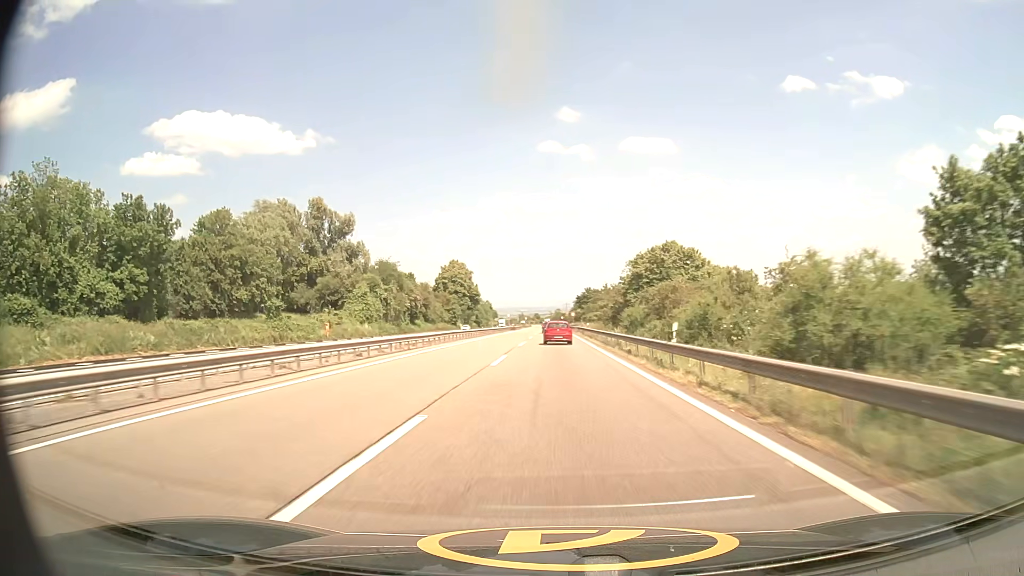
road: motorway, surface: asphalt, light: Day
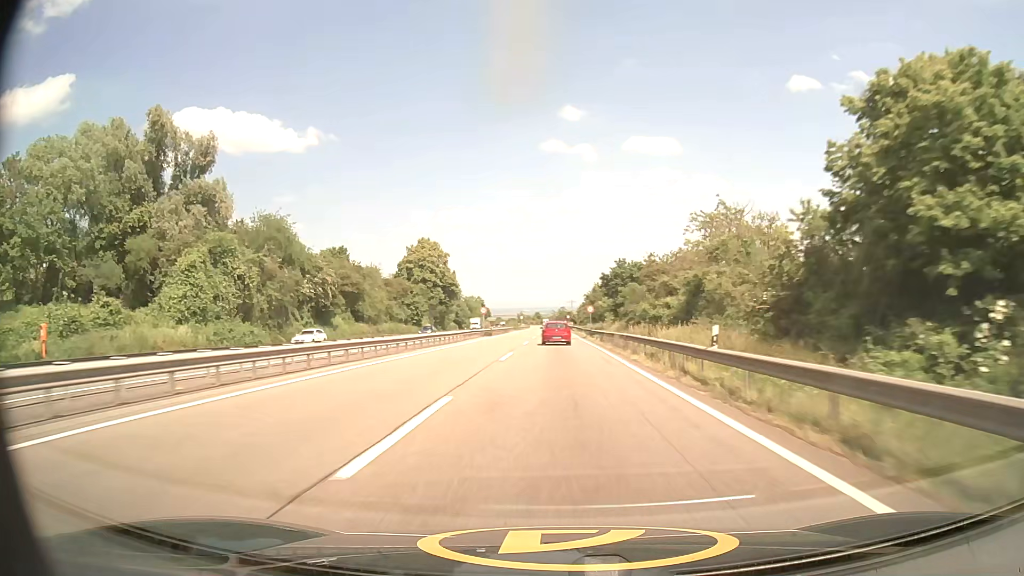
(-0.1, +51.2) m; 0°
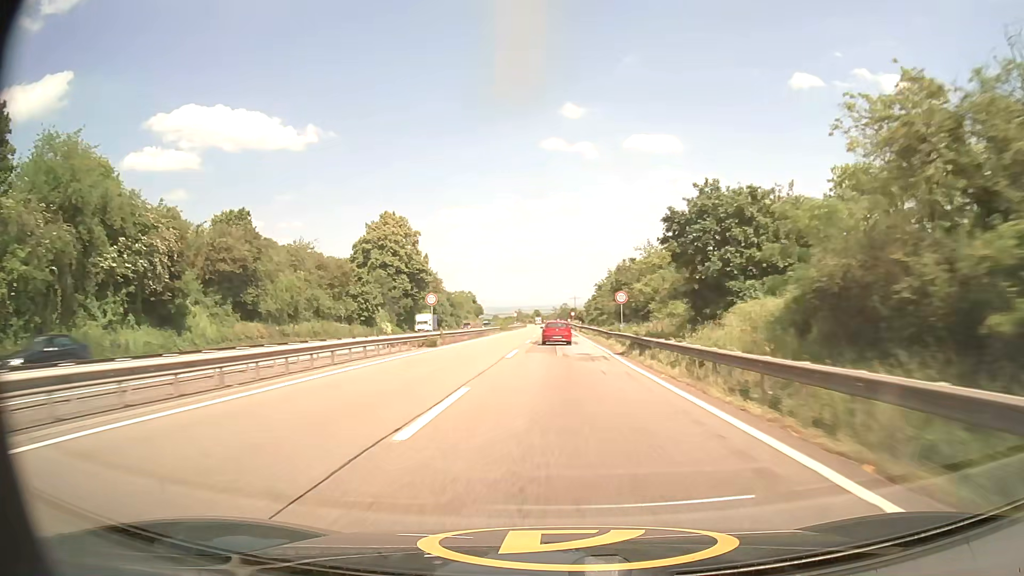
(-0.1, +34.0) m; 0°
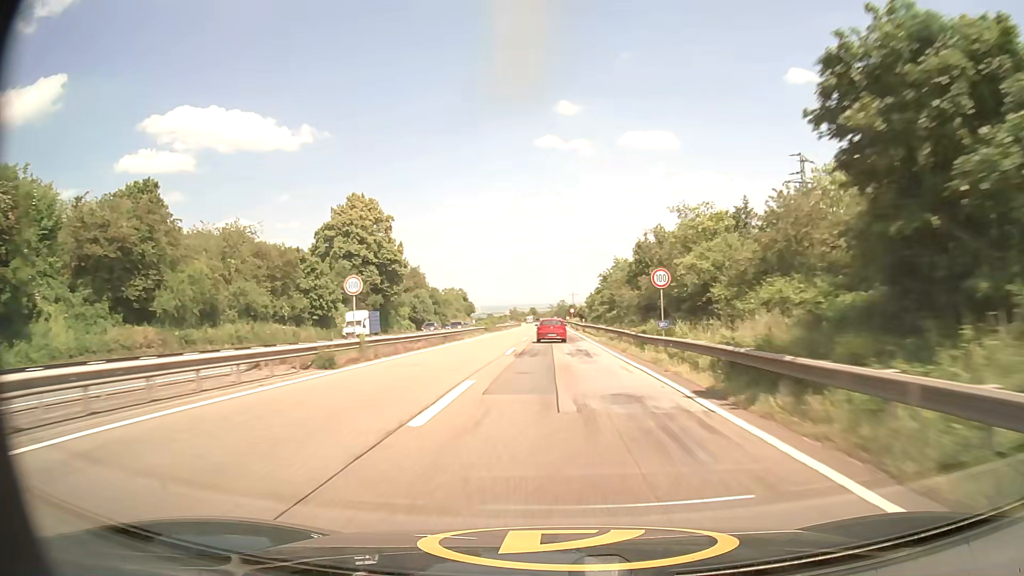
(+0.1, +17.0) m; +1°
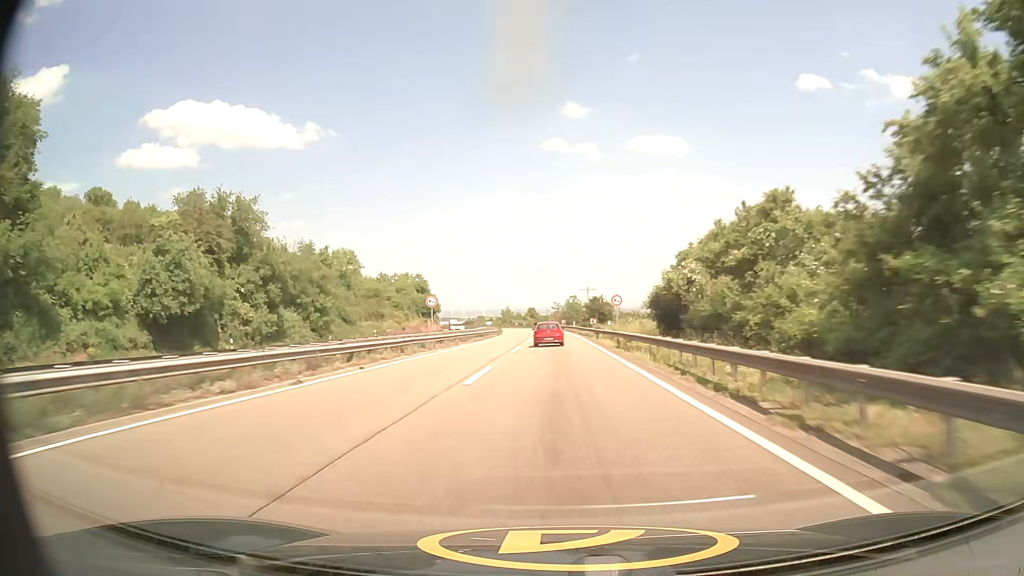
(-0.4, +83.1) m; -1°
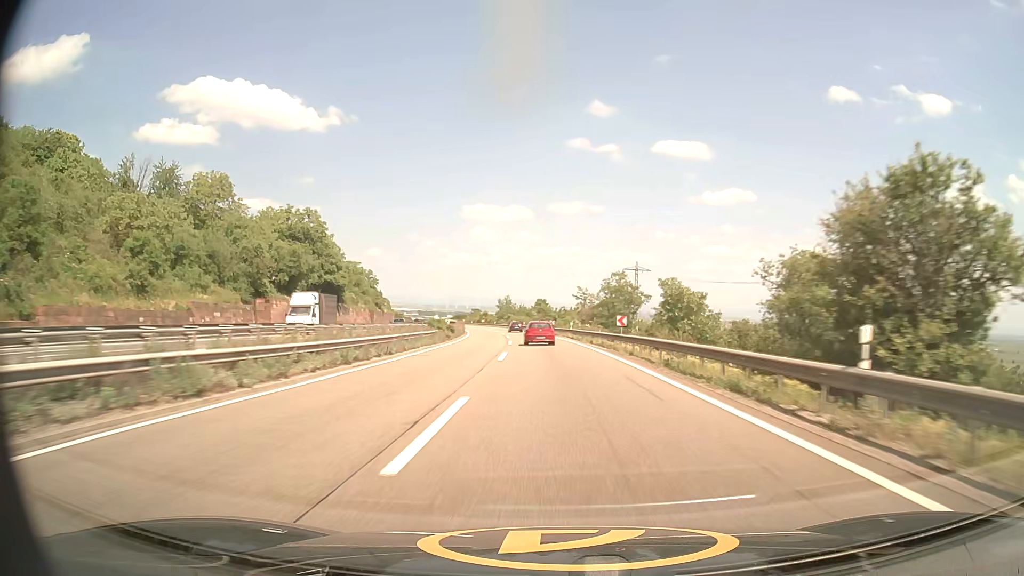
(-0.7, +81.0) m; -1°
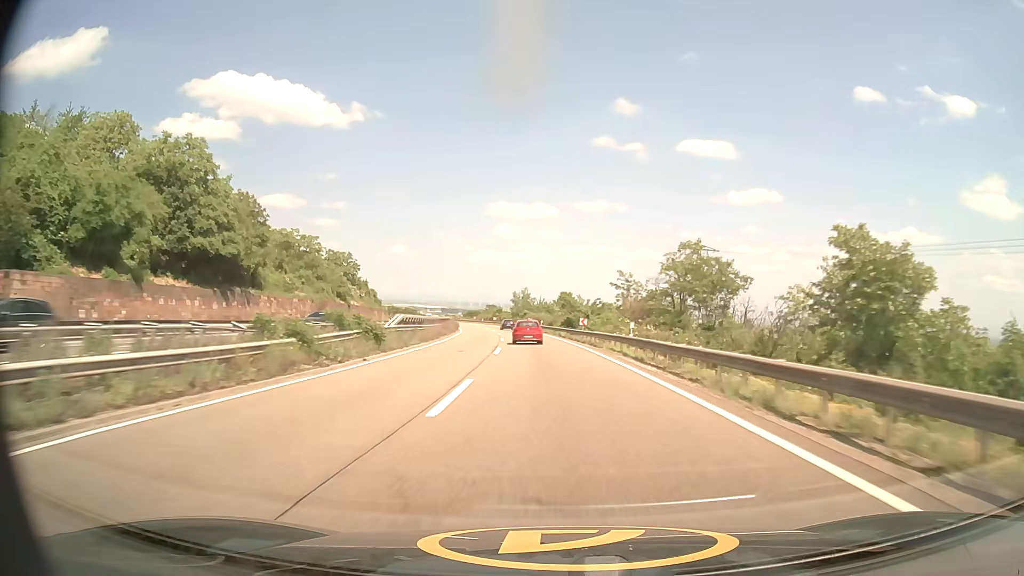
(-0.5, +32.4) m; -2°
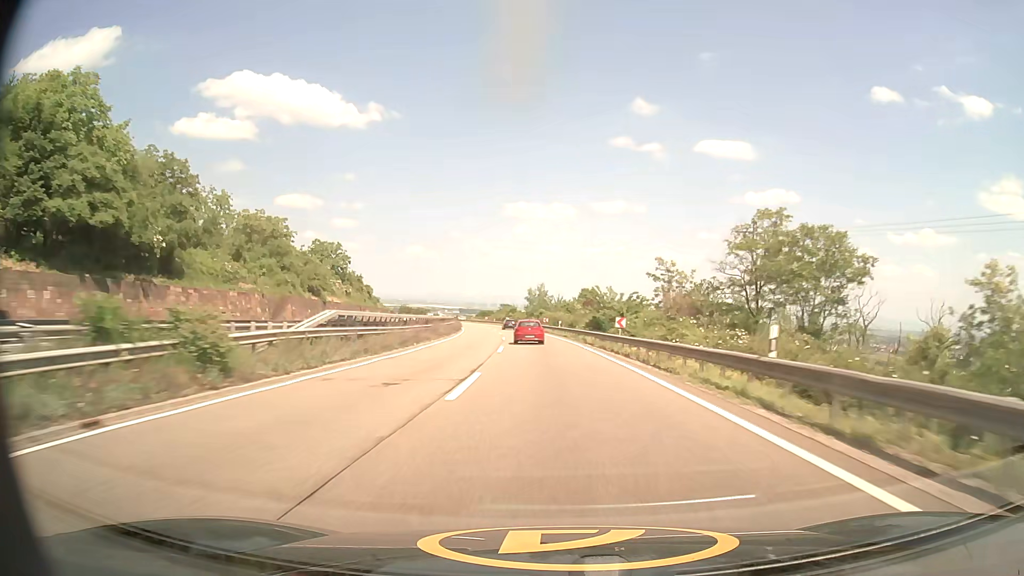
(-0.3, +16.2) m; -2°
(0, +10) (0, +20) (-1, +30) (-1, +40) (-1, +50) (-2, +60) (-3, +70) (-4, +80) (-5, +90) (-7, +100) m
